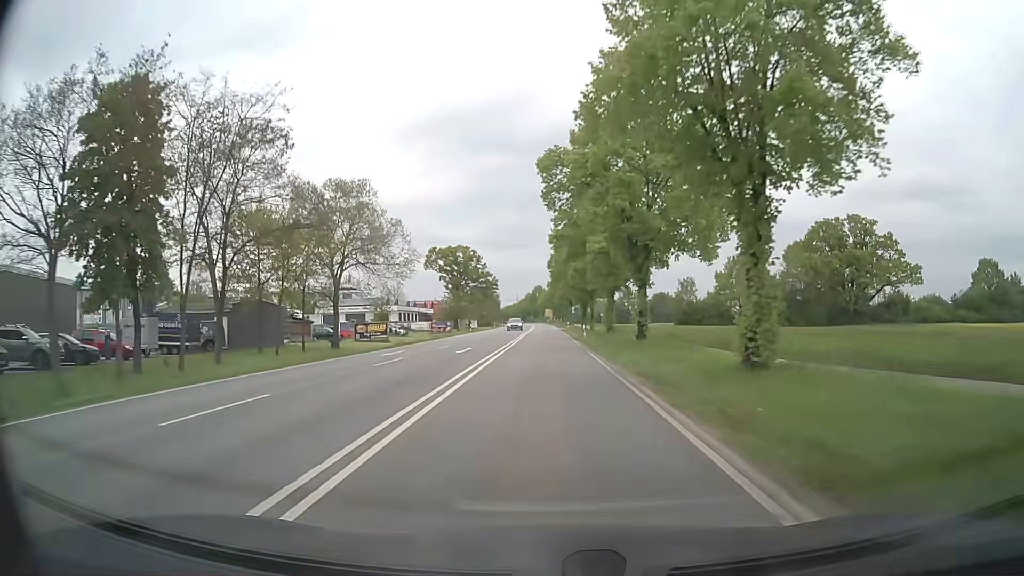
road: secondary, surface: asphalt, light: Day
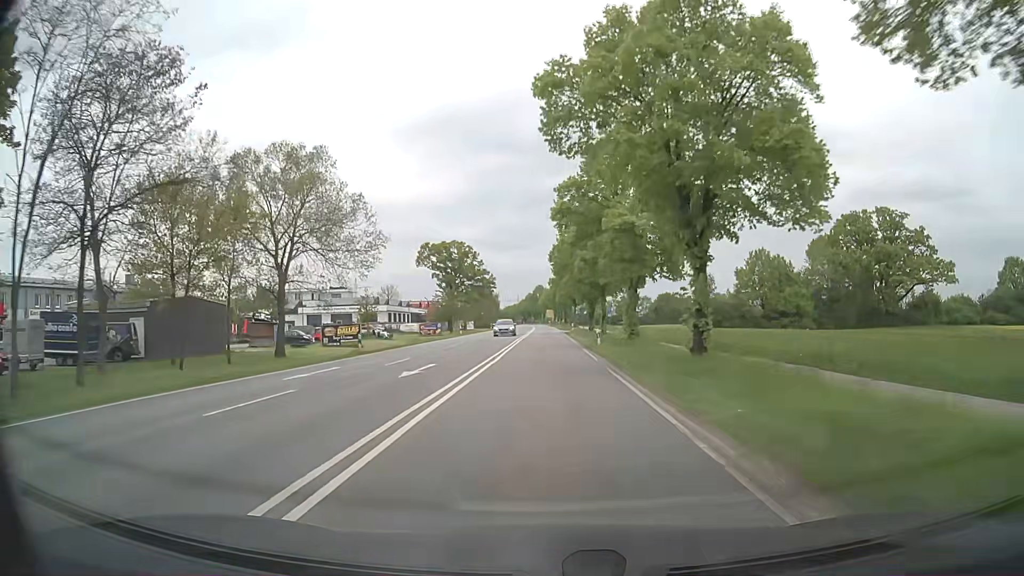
(+0.1, +10.7) m; 0°
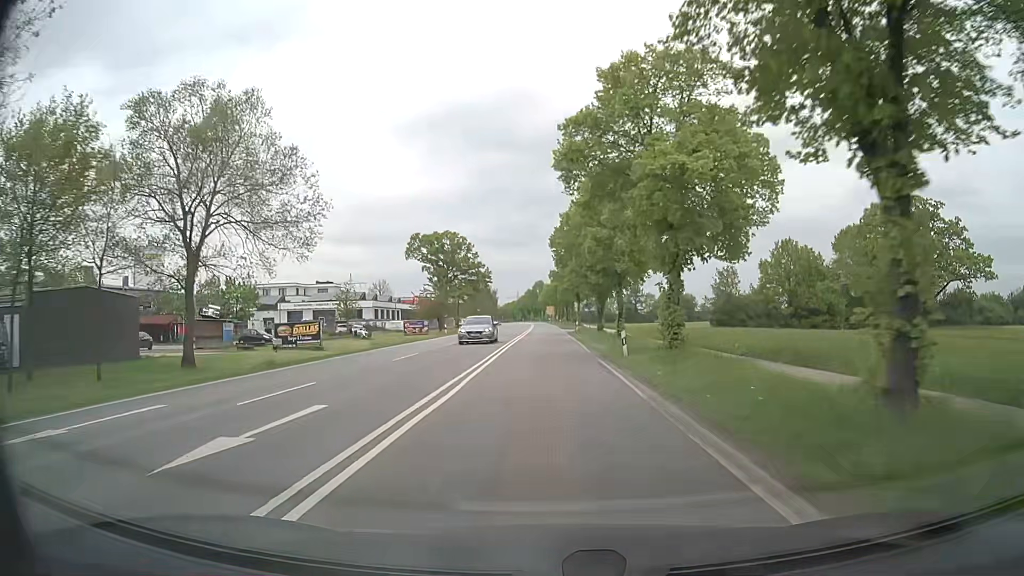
(0.0, +10.7) m; 0°
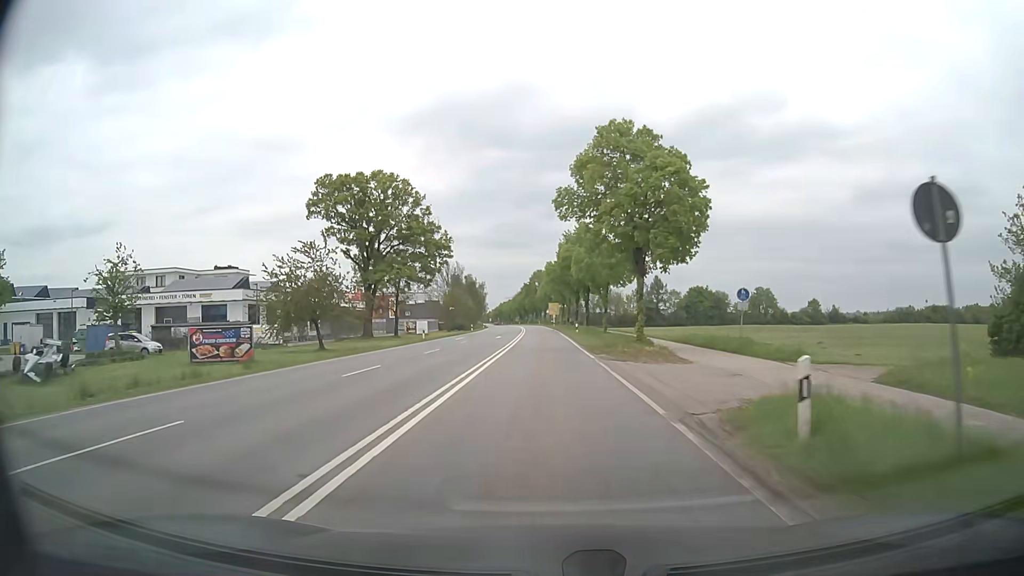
(0.0, +53.7) m; 0°
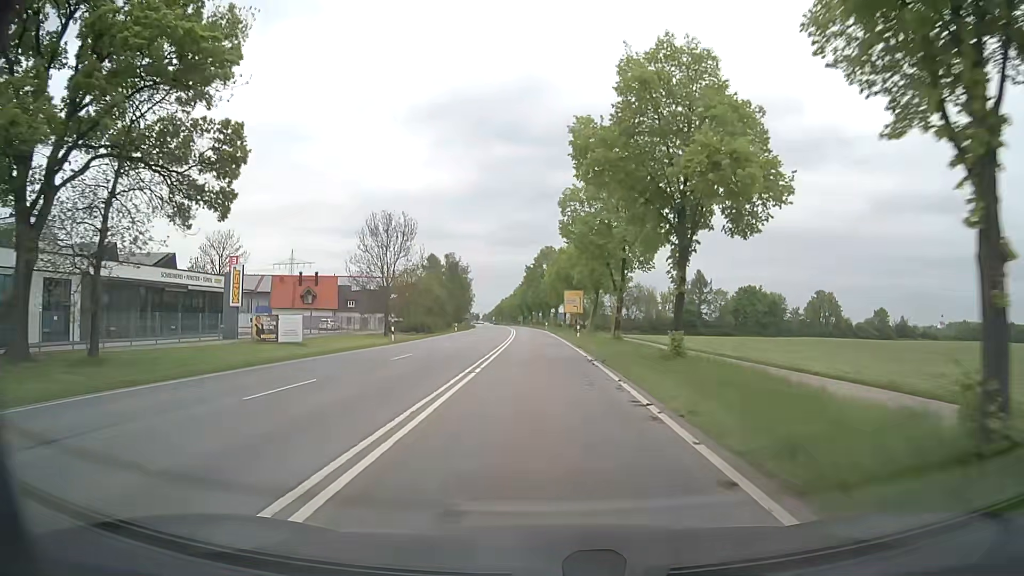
(-0.3, +53.8) m; -1°
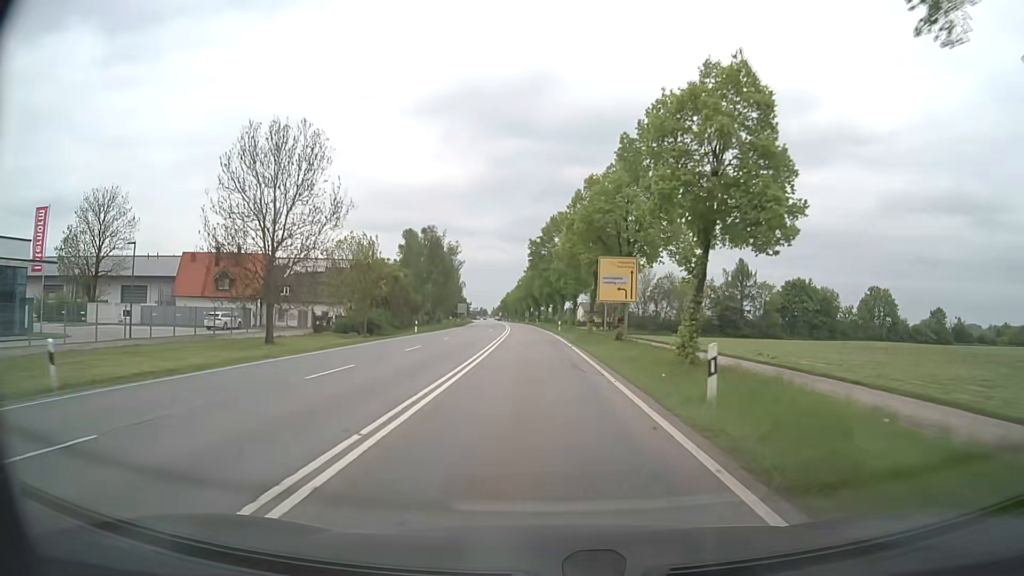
(-0.3, +32.3) m; -1°
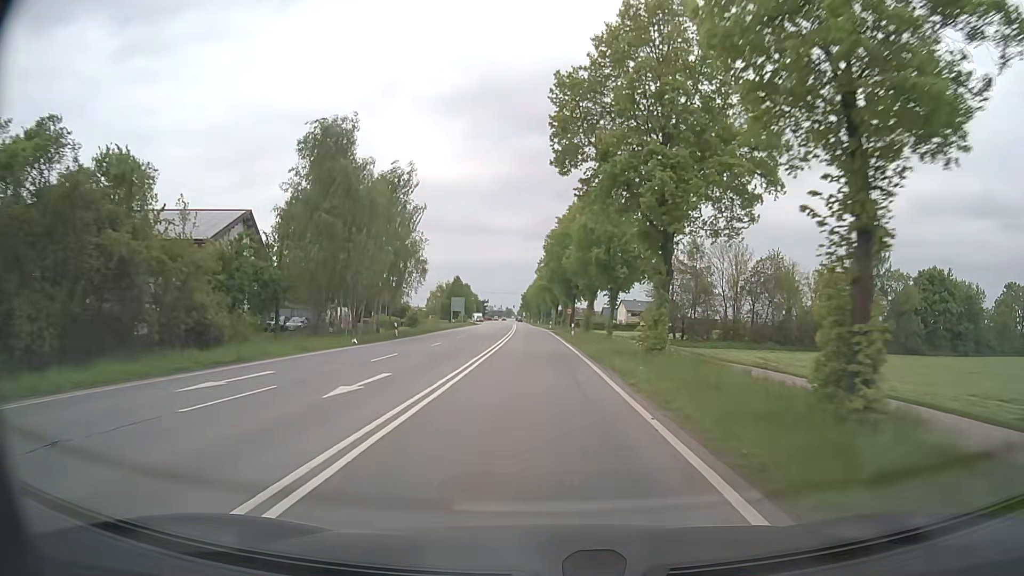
(-1.0, +53.8) m; -2°
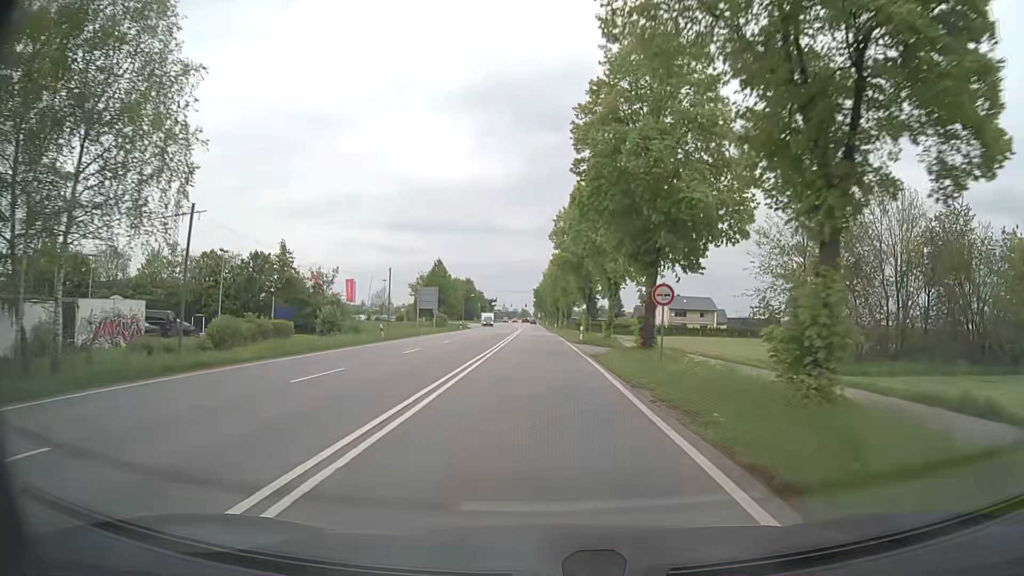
(-0.5, +43.2) m; -1°
(0, +10) (0, +20) (0, +30) (-1, +40) (-1, +50) (-1, +60) (-1, +70) (-2, +80) (-2, +90) (-2, +100) m
